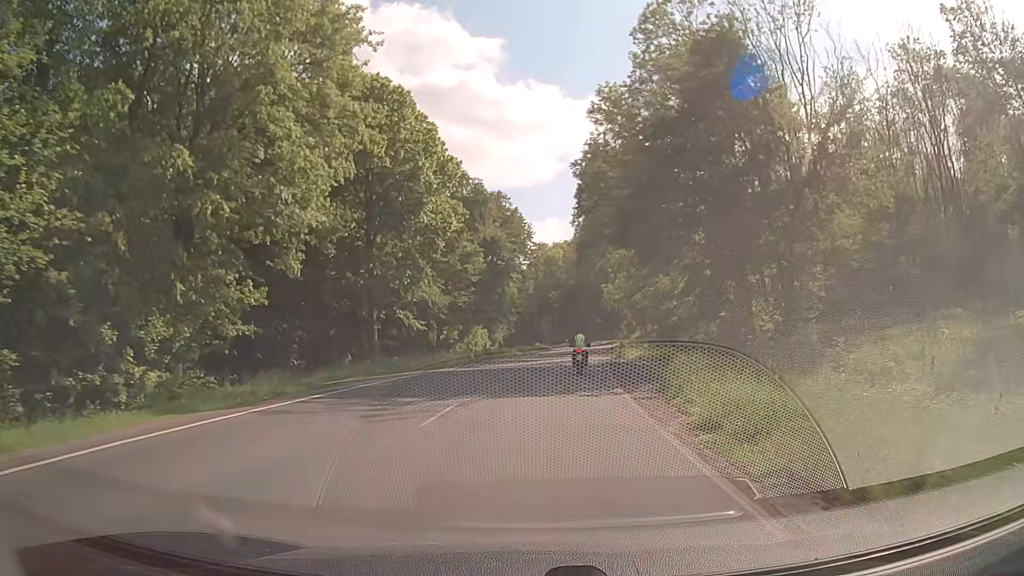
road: secondary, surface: asphalt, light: Day
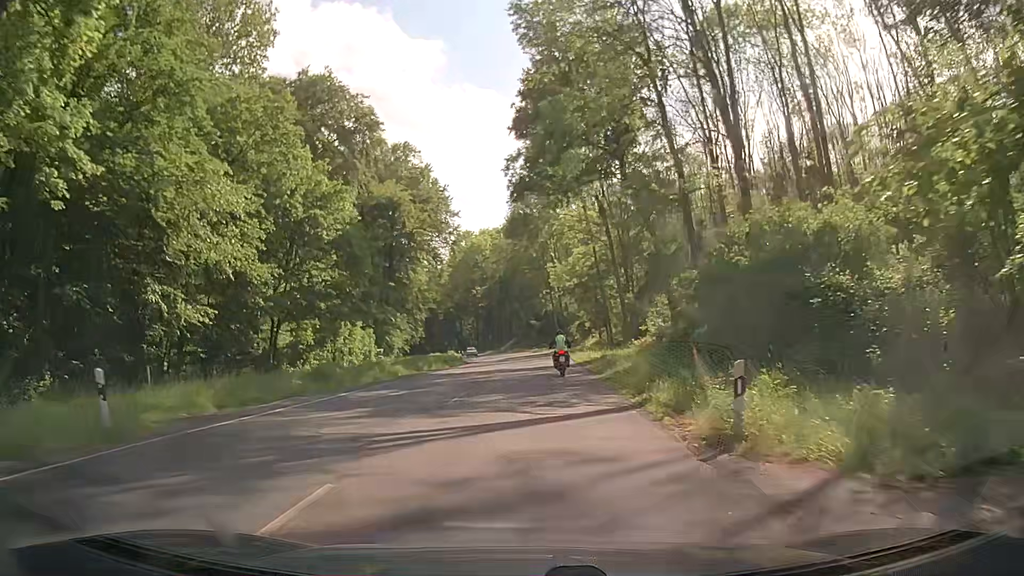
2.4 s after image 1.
(+1.6, +31.8) m; +5°
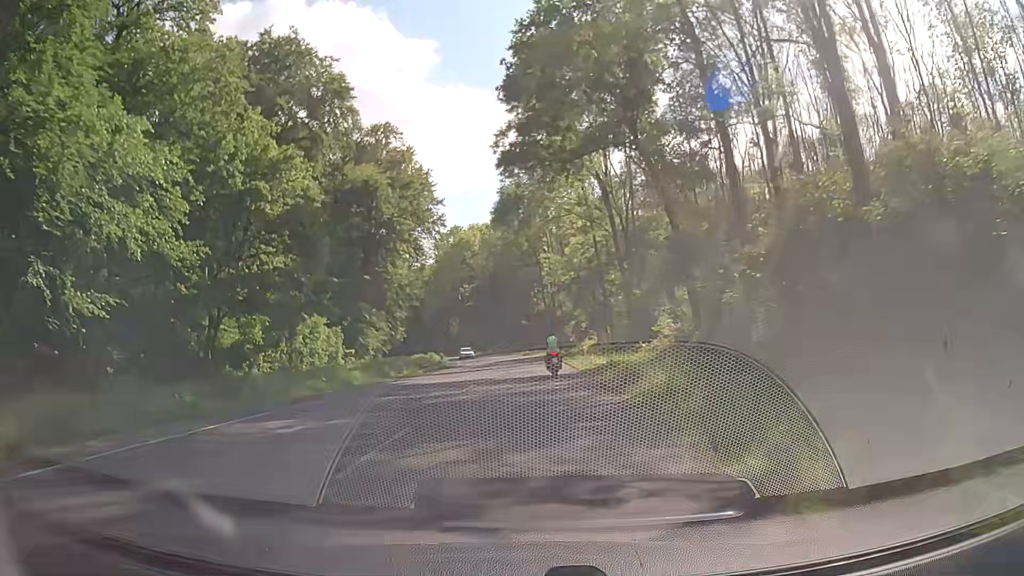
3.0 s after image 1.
(+0.1, +7.9) m; +2°
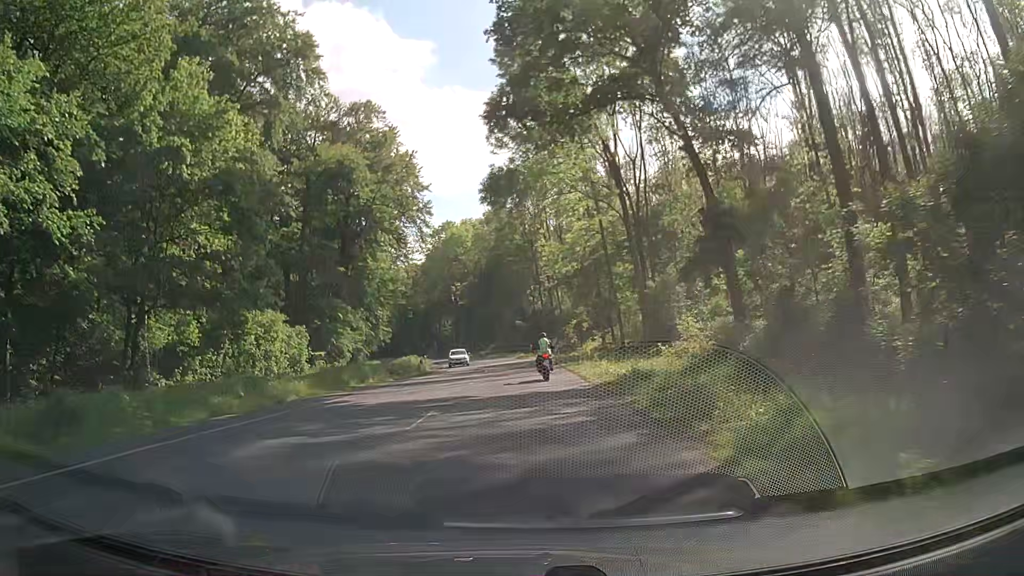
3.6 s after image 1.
(-0.1, +7.8) m; -1°
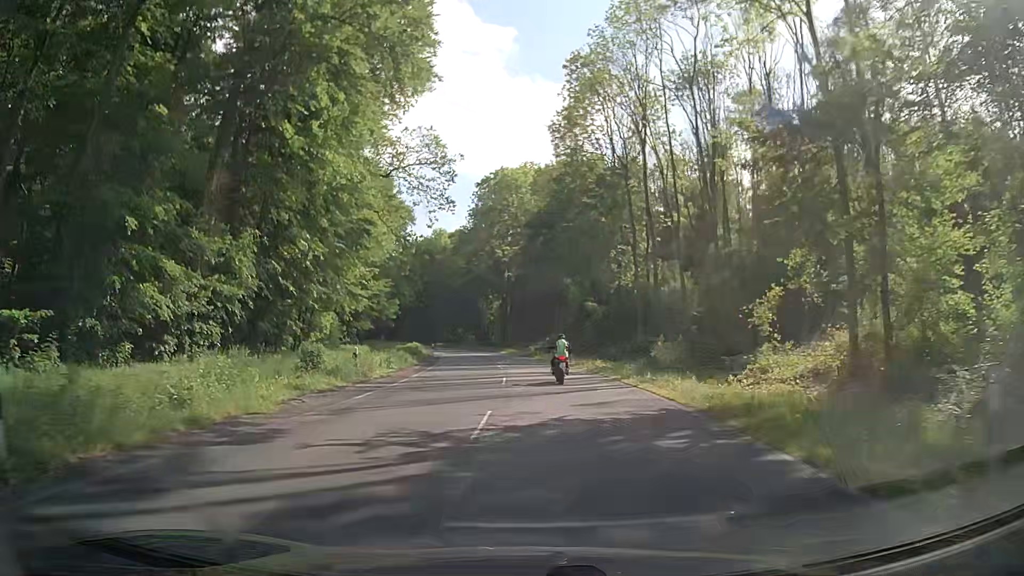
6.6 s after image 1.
(-1.0, +38.5) m; -5°
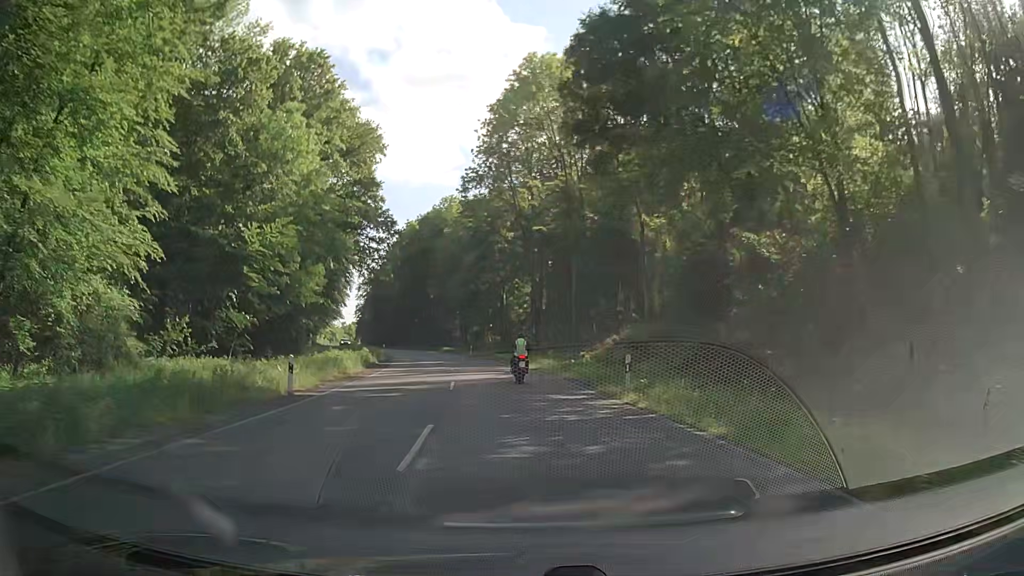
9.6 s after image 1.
(-0.5, +38.6) m; -3°
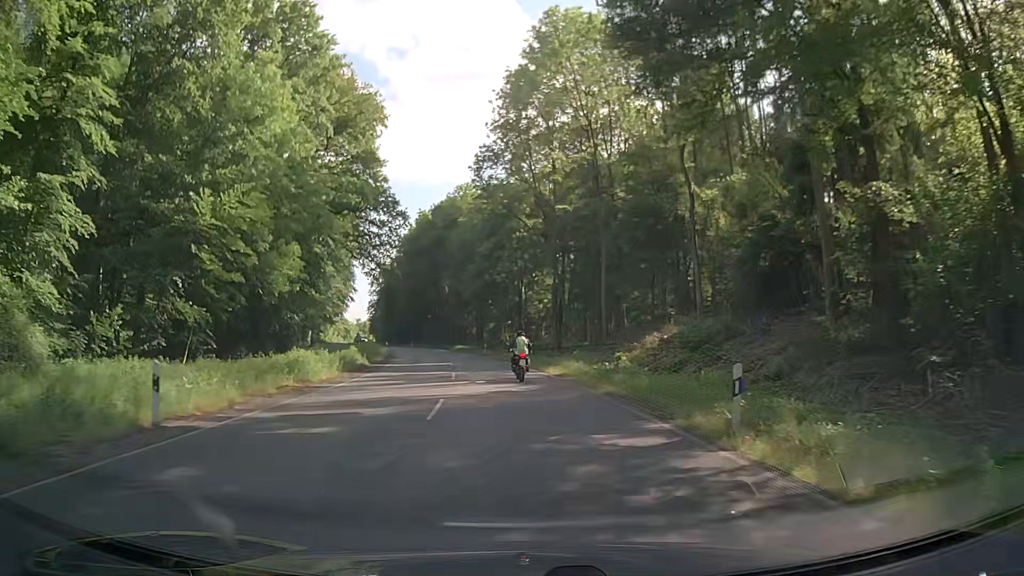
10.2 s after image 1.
(-0.2, +7.7) m; -2°
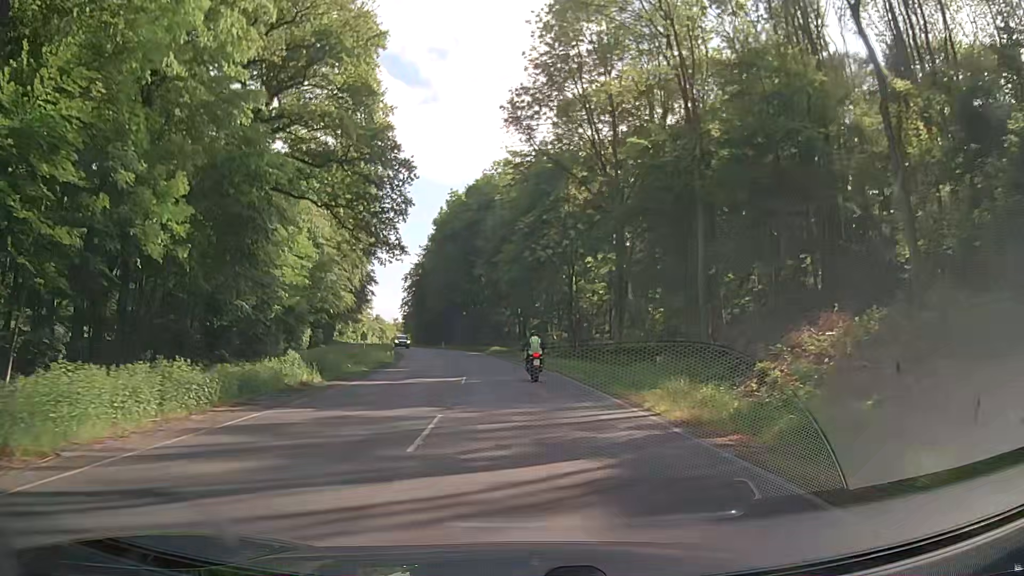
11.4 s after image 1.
(-0.6, +15.6) m; -5°
(0, +10) (0, +20) (-1, +30) (-2, +40) (-3, +50) (-5, +60) (-7, +69) (-9, +79) (-12, +89) (-14, +99) m
